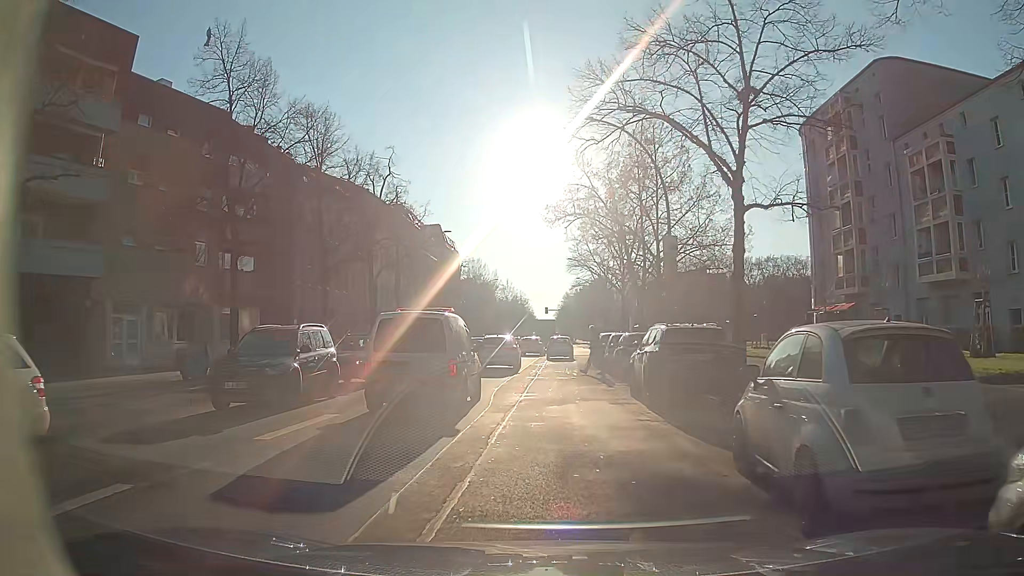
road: secondary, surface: asphalt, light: Day
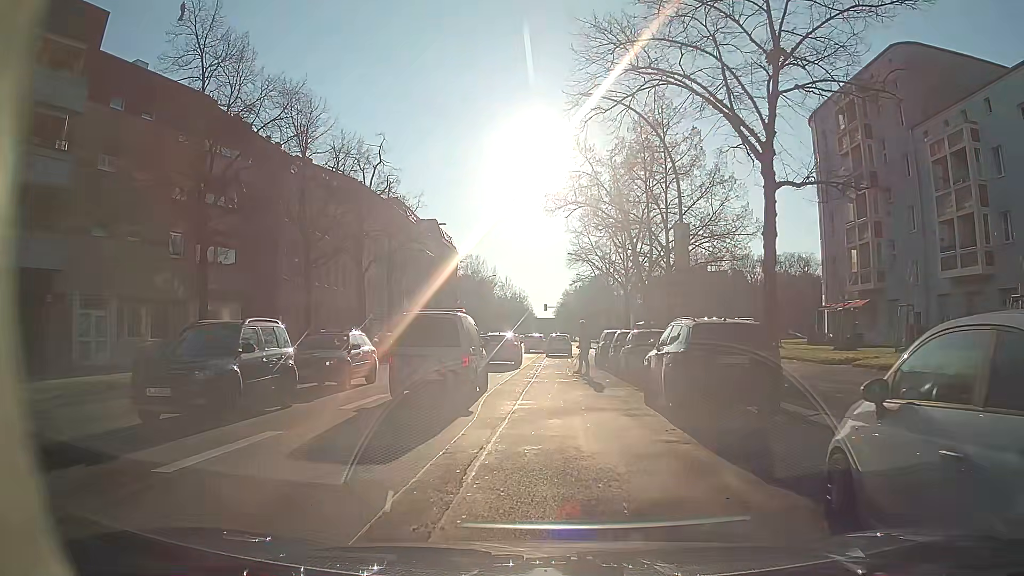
(0.0, +2.5) m; 0°
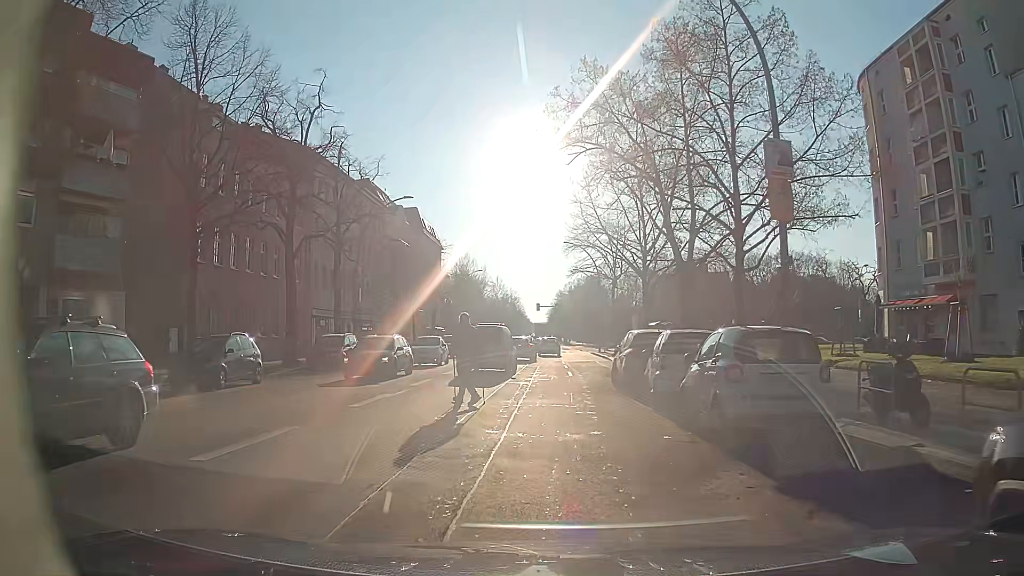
(+0.1, +11.3) m; +1°
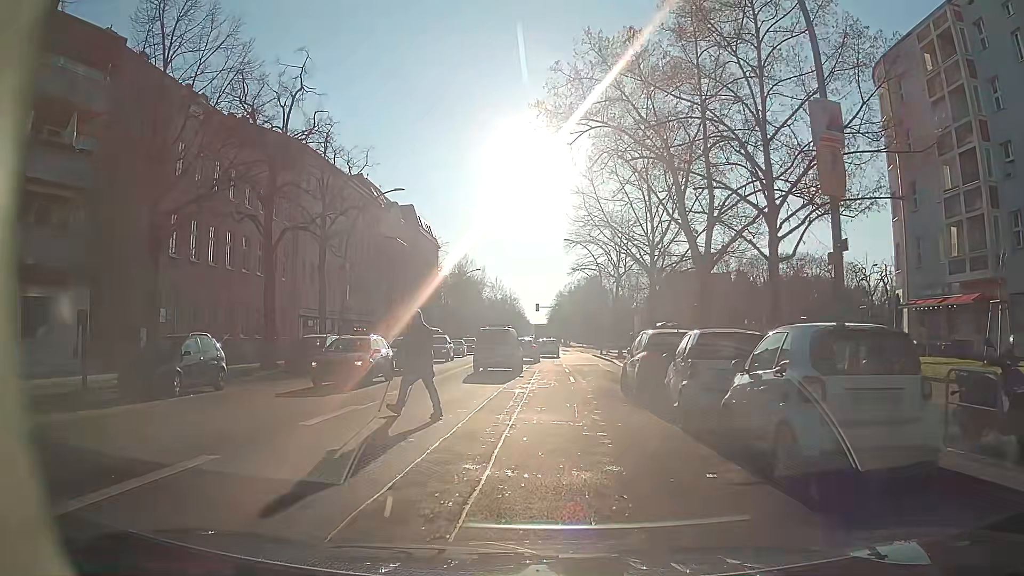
(0.0, +2.7) m; 0°
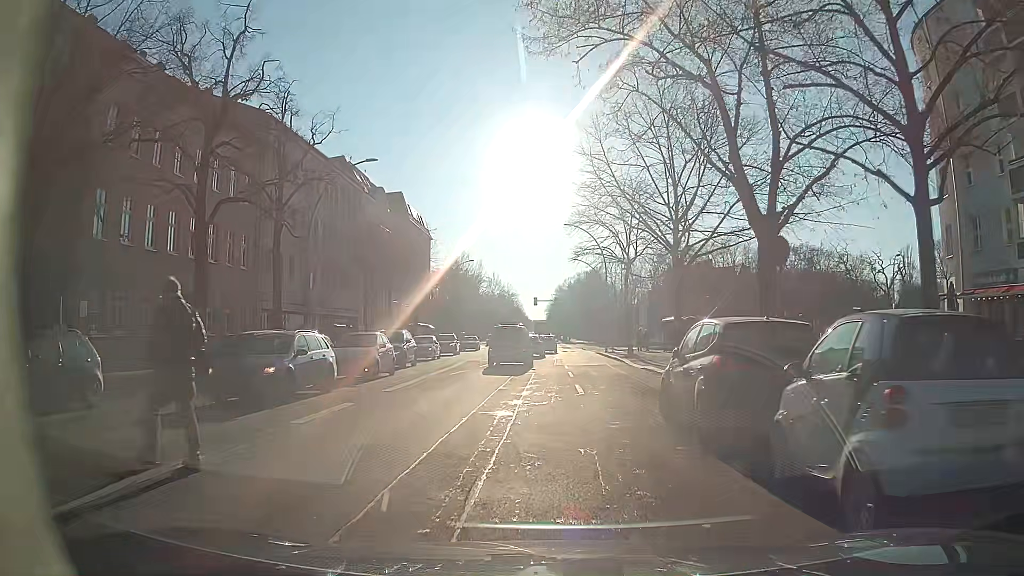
(0.0, +6.4) m; -1°
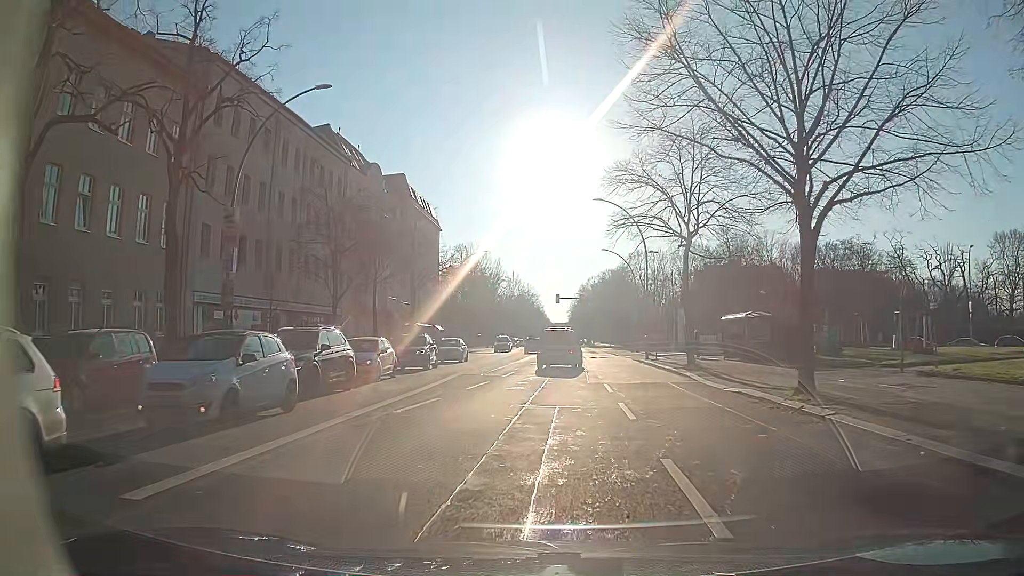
(-0.2, +11.3) m; -1°
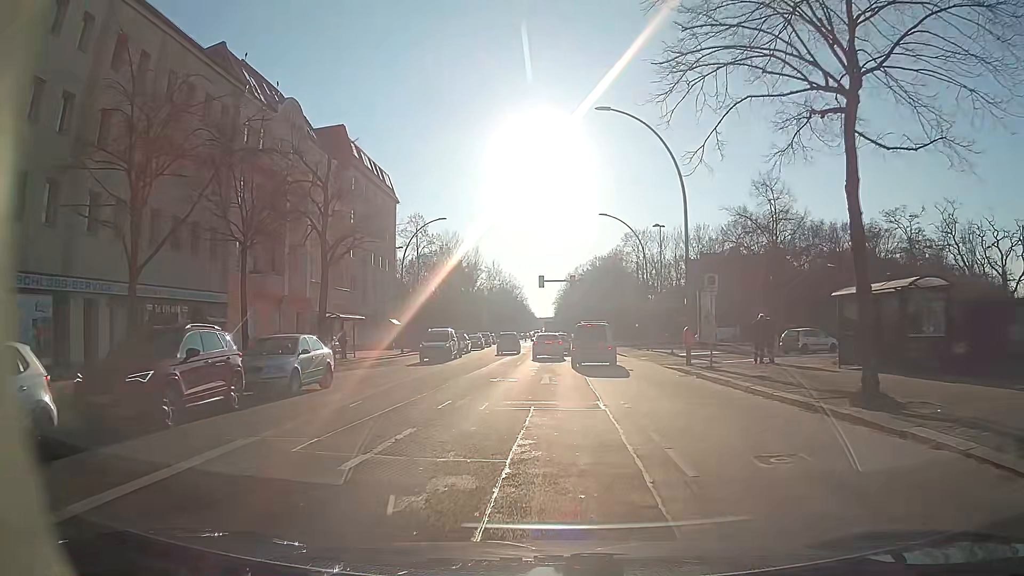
(-0.3, +17.3) m; -1°
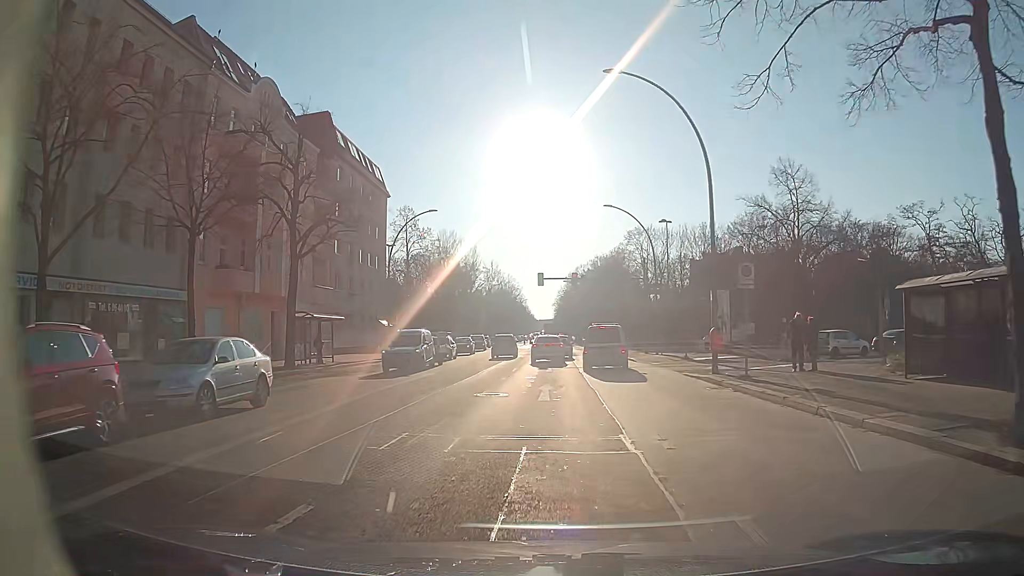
(0.0, +4.3) m; +1°
(0, +10) (+1, +20) (+2, +30) (+3, +40) (+3, +50) (+3, +60) (+3, +70) (+3, +80) (+3, +90) (+2, +100) m
